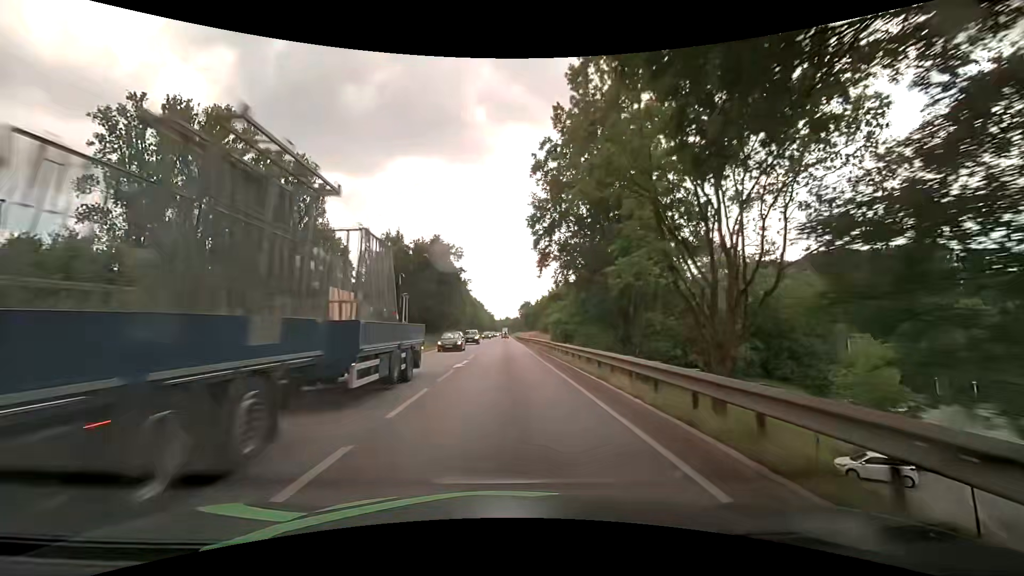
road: primary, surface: asphalt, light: Day
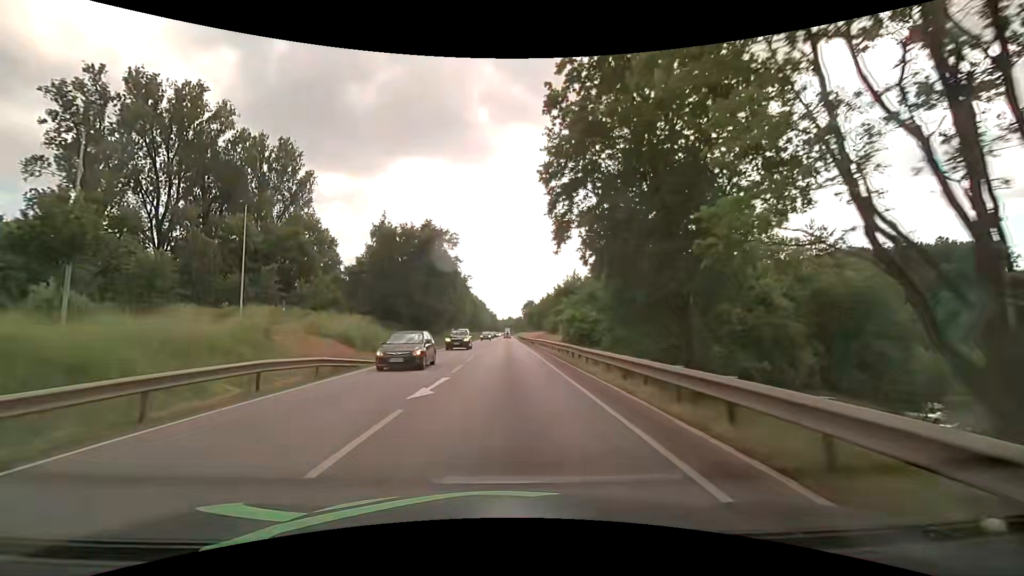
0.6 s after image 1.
(0.0, +9.4) m; 0°
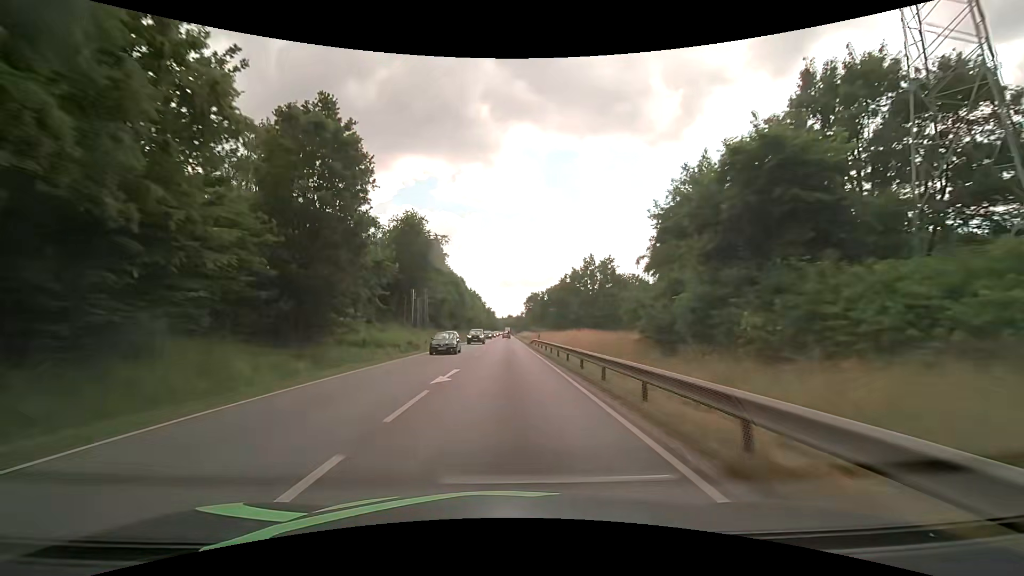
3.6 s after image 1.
(+0.1, +51.9) m; 0°
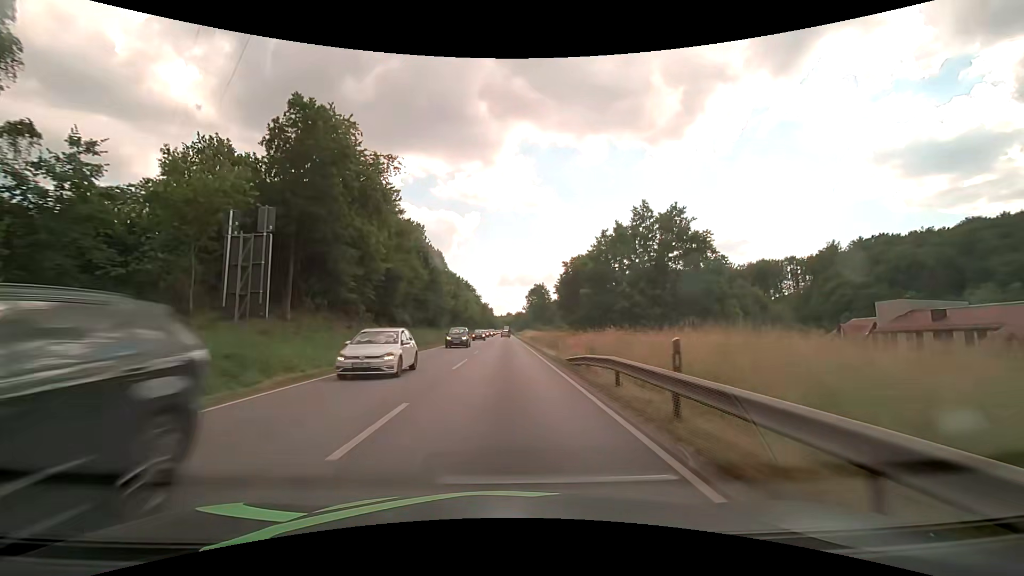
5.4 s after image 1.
(0.0, +34.4) m; 0°
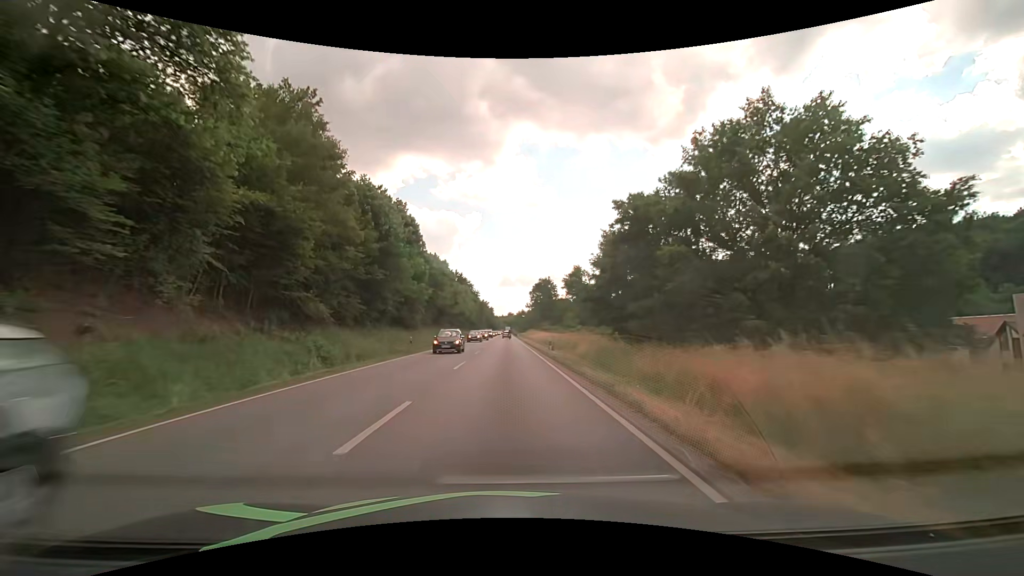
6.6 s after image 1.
(0.0, +23.6) m; 0°
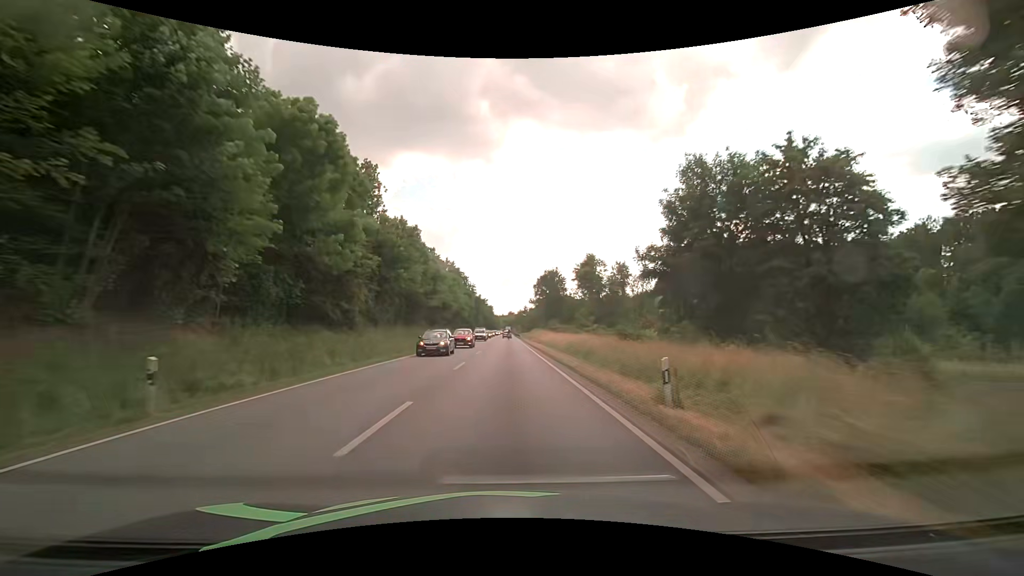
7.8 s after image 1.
(0.0, +24.0) m; 0°
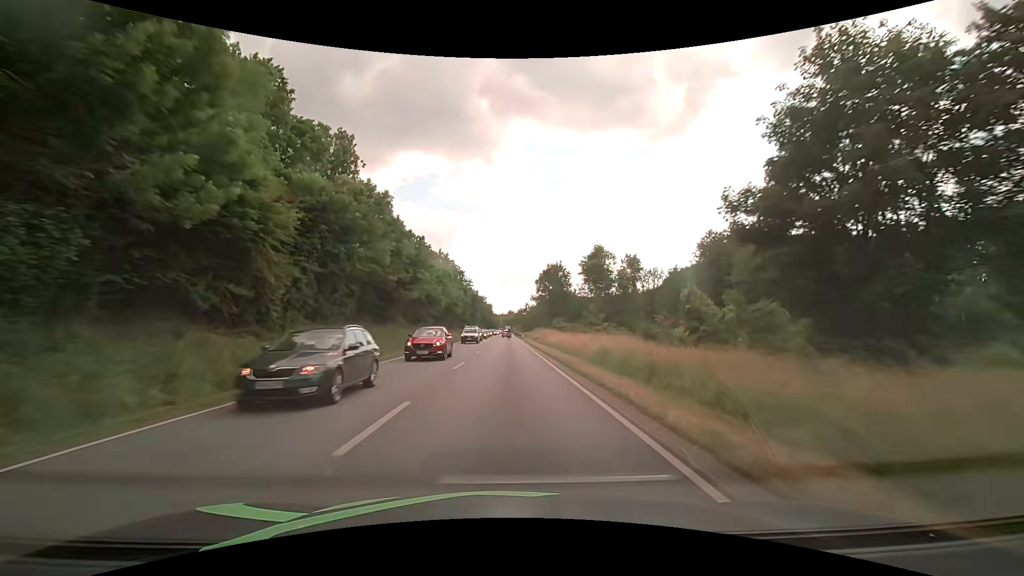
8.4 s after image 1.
(0.0, +12.1) m; 0°
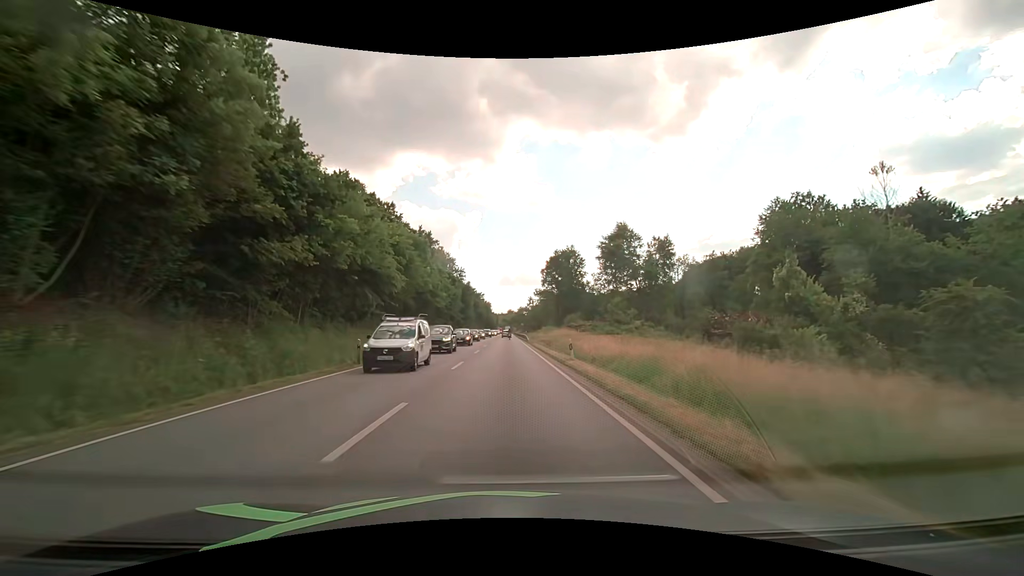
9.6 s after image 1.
(0.0, +24.4) m; 0°
(0, +10) (0, +20) (0, +30) (0, +40) (0, +50) (0, +60) (0, +70) (0, +80) (0, +90) (0, +100) m
